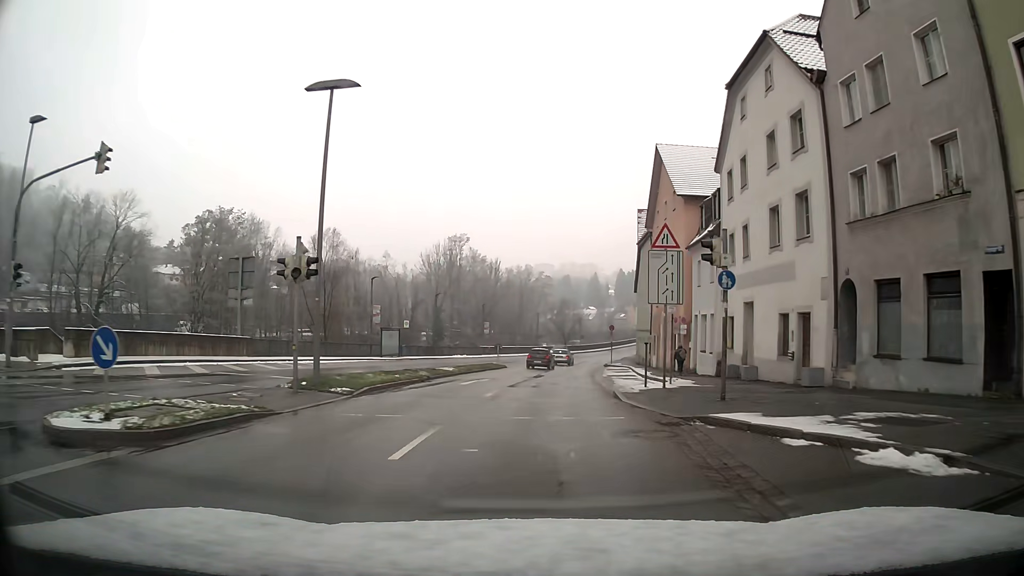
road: primary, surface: asphalt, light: Day
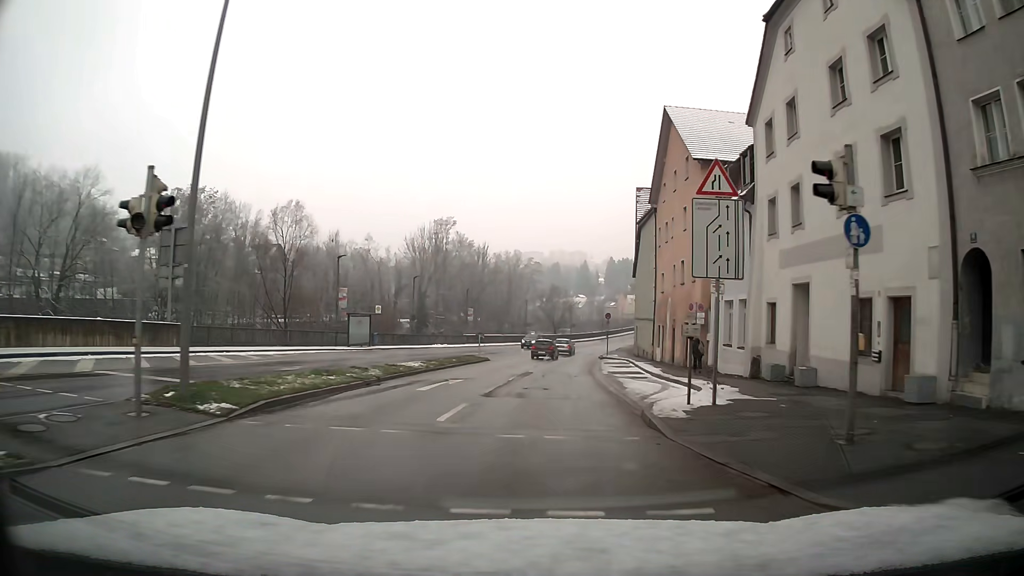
(+0.1, +6.5) m; +1°
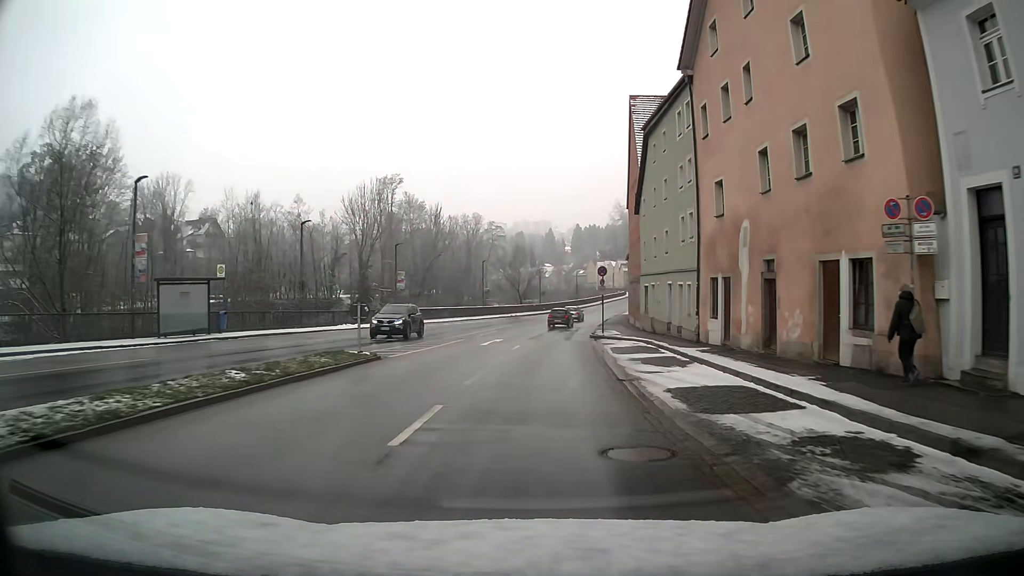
(+0.6, +21.7) m; +3°
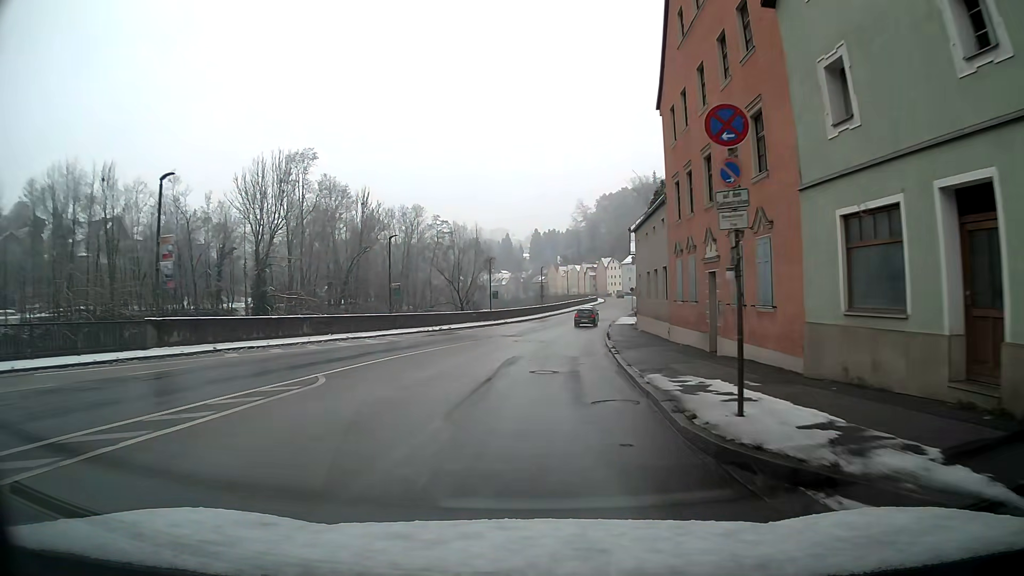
(+0.8, +30.7) m; +4°
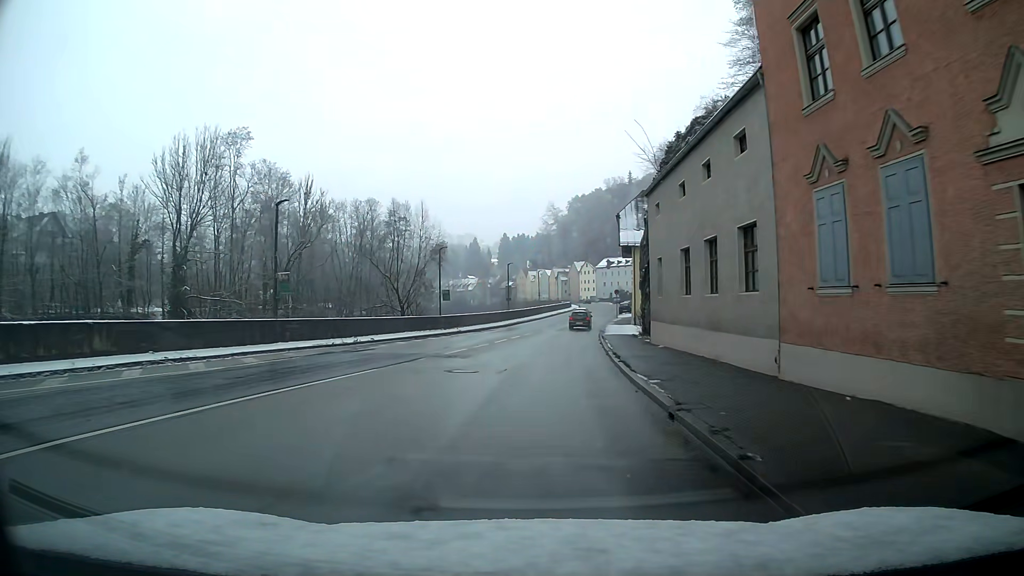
(+0.3, +15.4) m; +2°
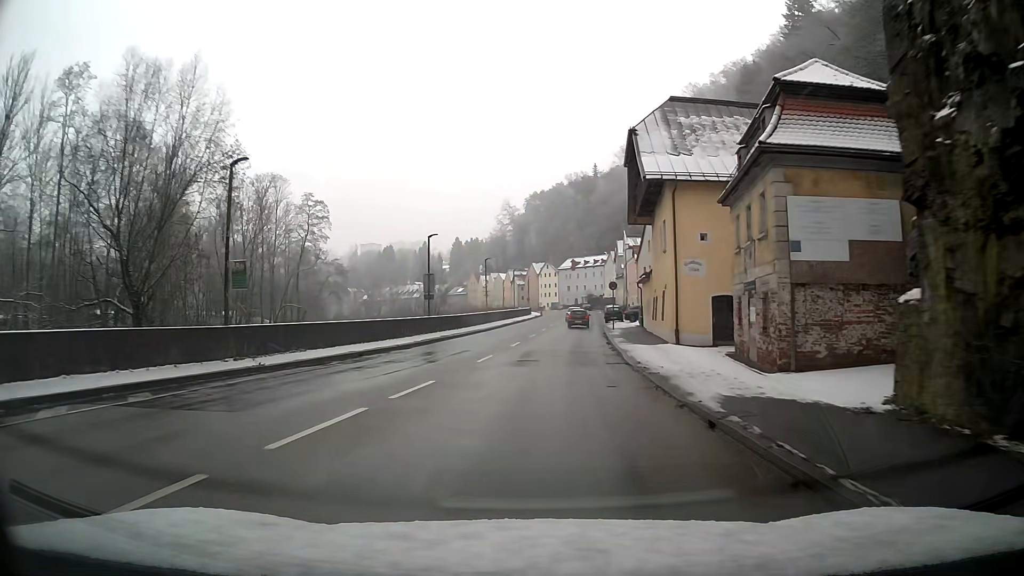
(+1.0, +30.5) m; +4°
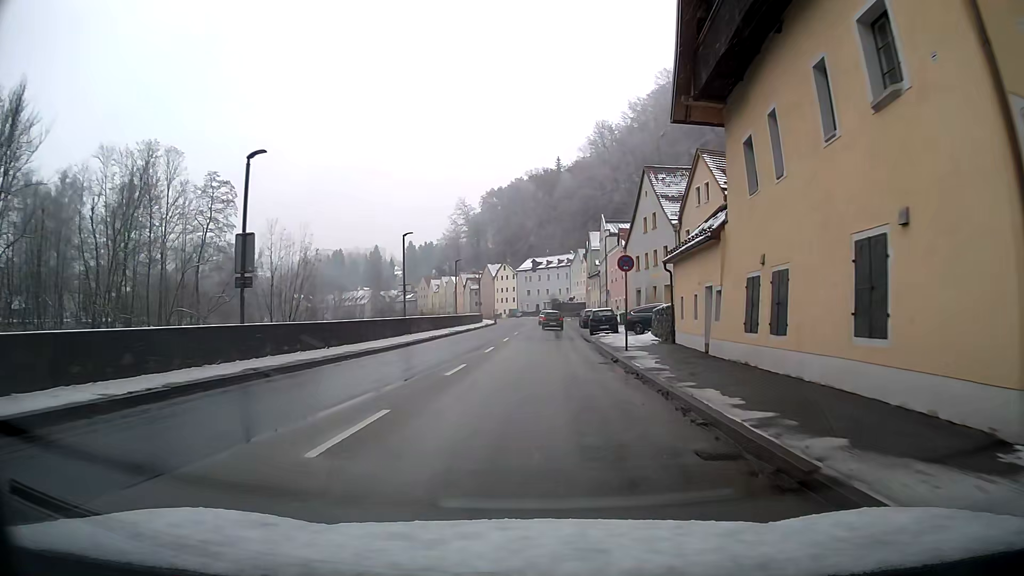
(+0.7, +22.7) m; +3°
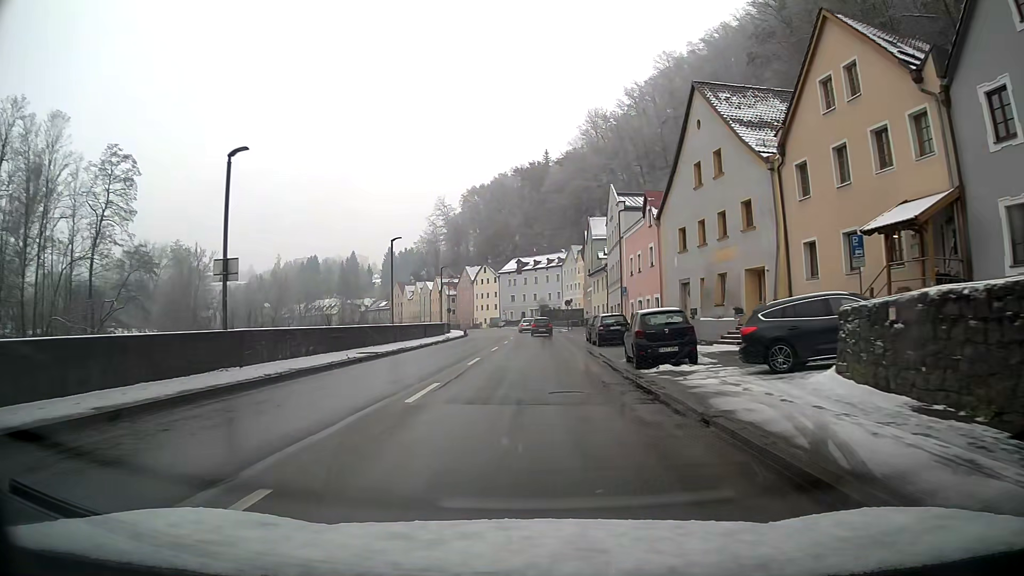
(+0.2, +22.5) m; +1°
(0, +10) (0, +20) (0, +30) (0, +40) (0, +50) (0, +60) (-1, +70) (-2, +80) (-4, +90) (-6, +100) m
